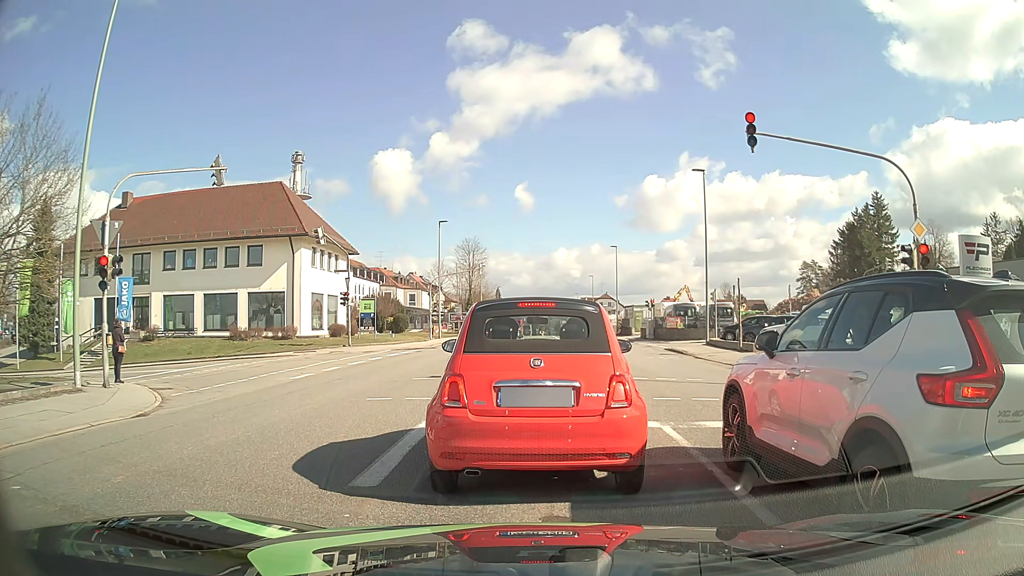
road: tertiary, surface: asphalt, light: Day
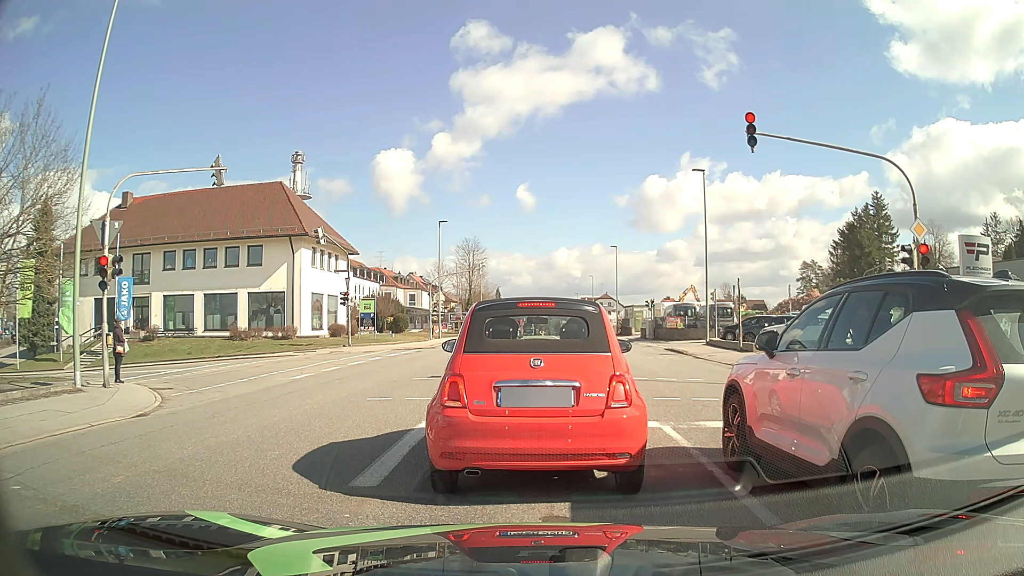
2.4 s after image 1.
(0.0, 0.0) m; 0°
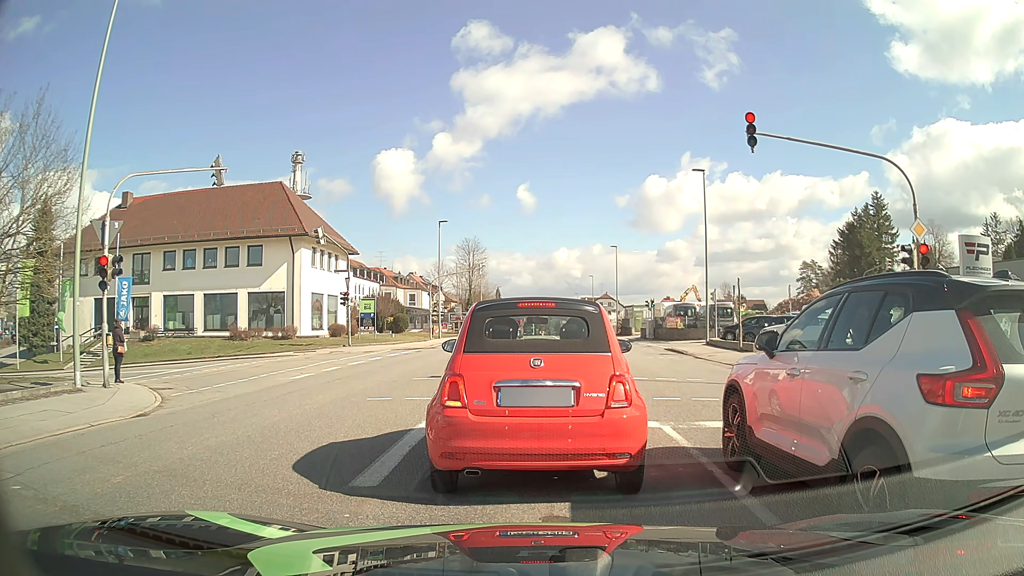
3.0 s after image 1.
(0.0, 0.0) m; 0°
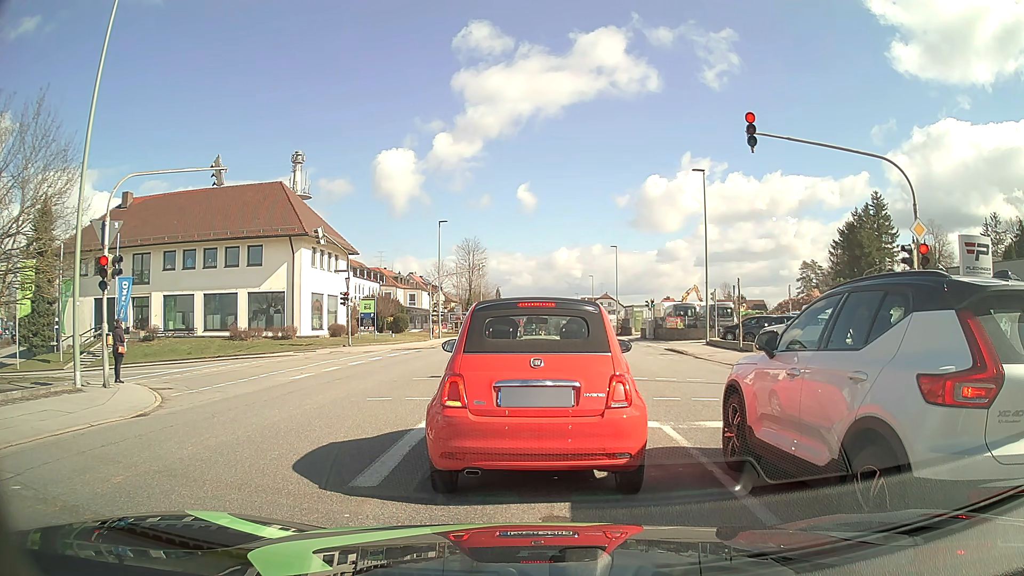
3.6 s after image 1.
(0.0, 0.0) m; 0°
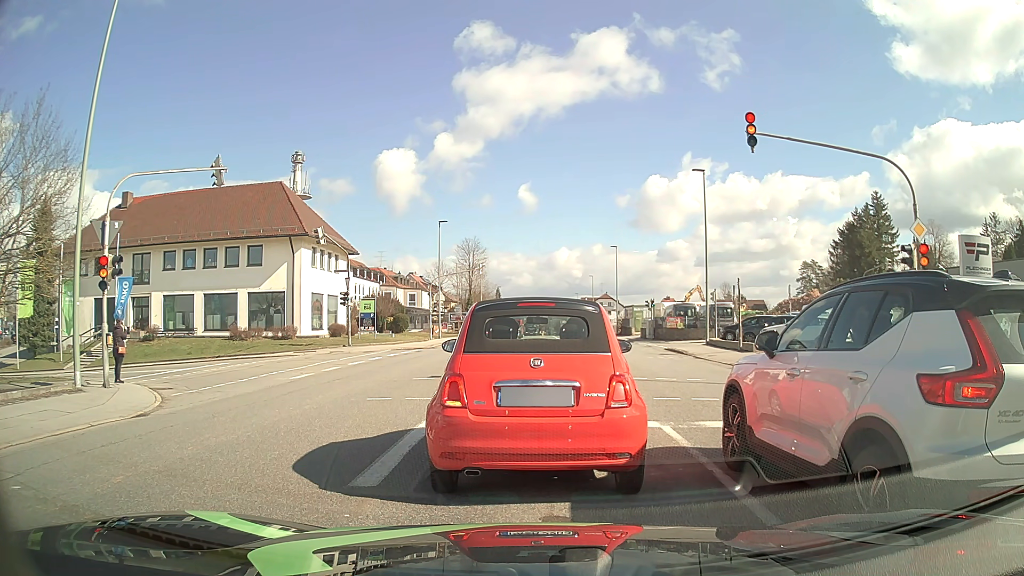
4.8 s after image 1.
(0.0, 0.0) m; 0°
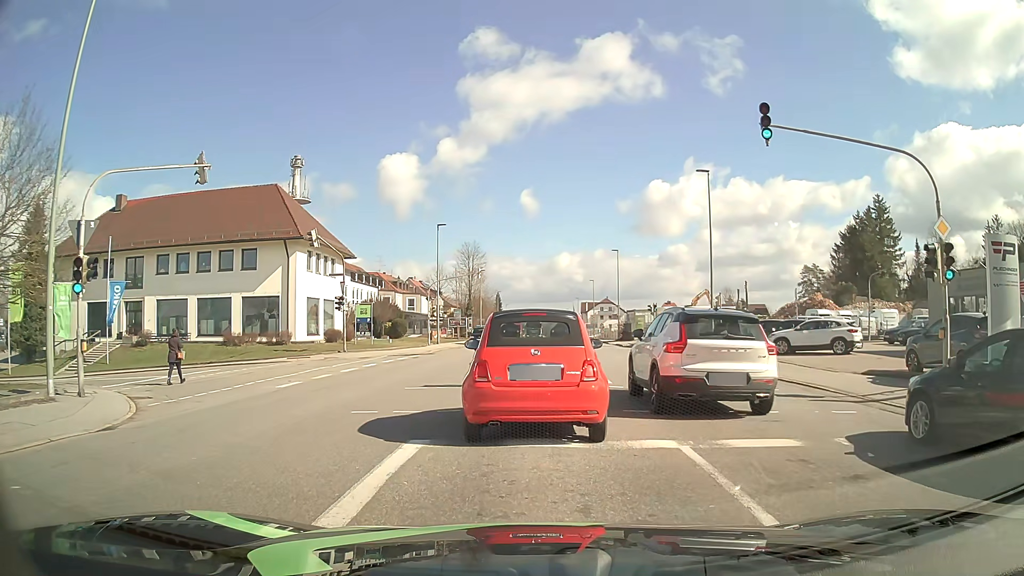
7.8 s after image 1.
(0.0, +1.2) m; +1°
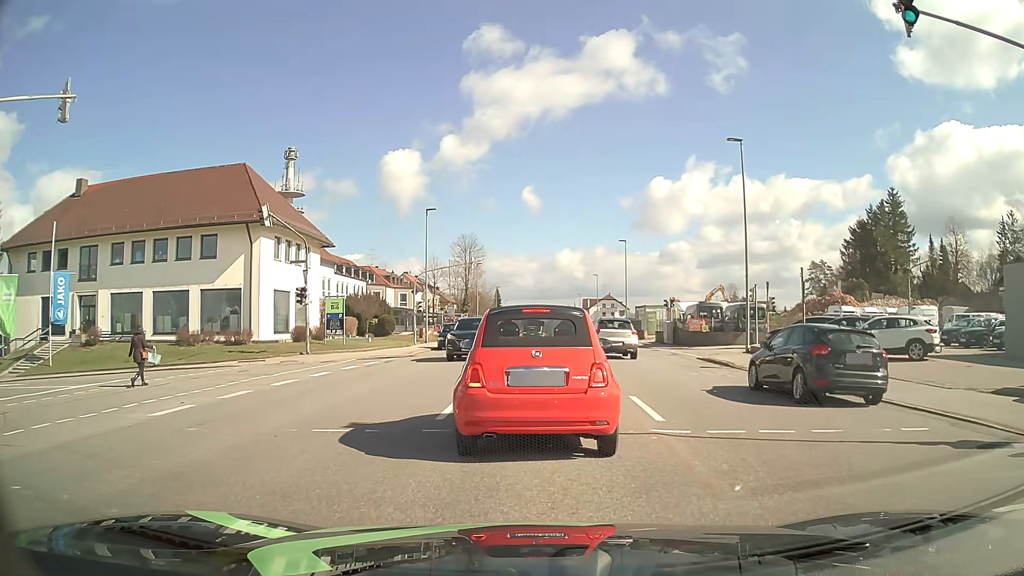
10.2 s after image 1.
(-0.1, +6.4) m; 0°
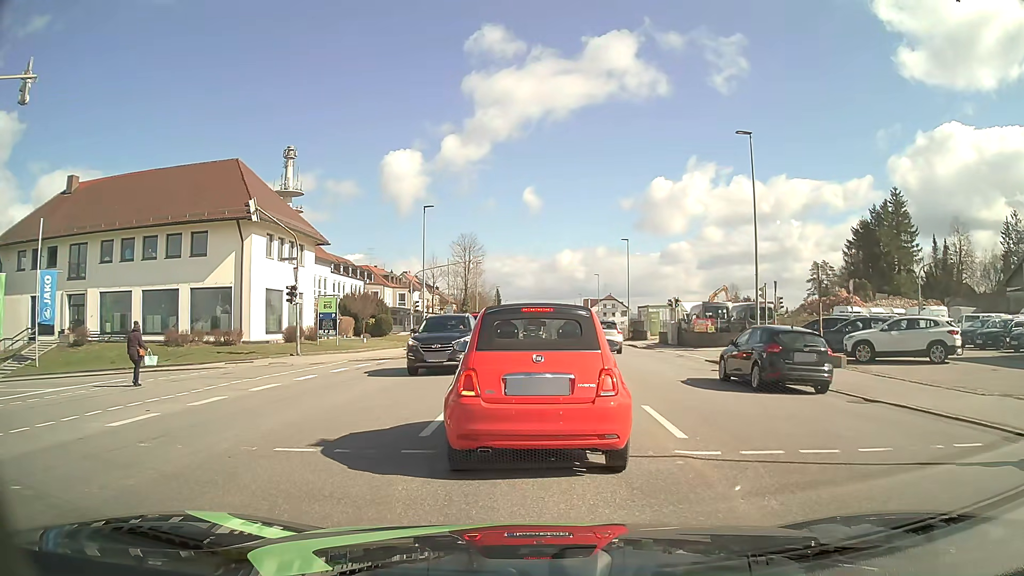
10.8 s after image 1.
(0.0, +1.3) m; -1°
